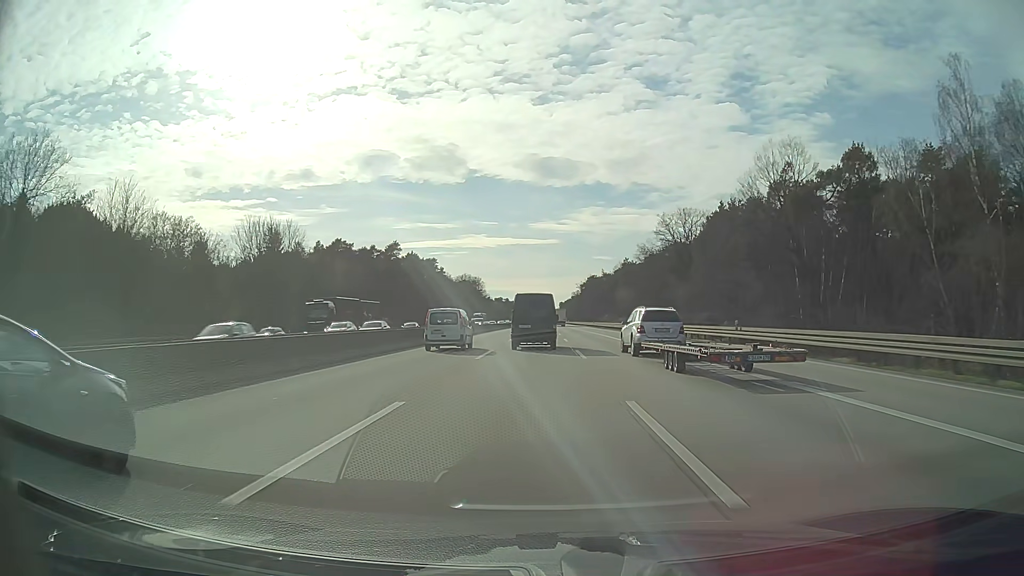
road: motorway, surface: asphalt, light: Day
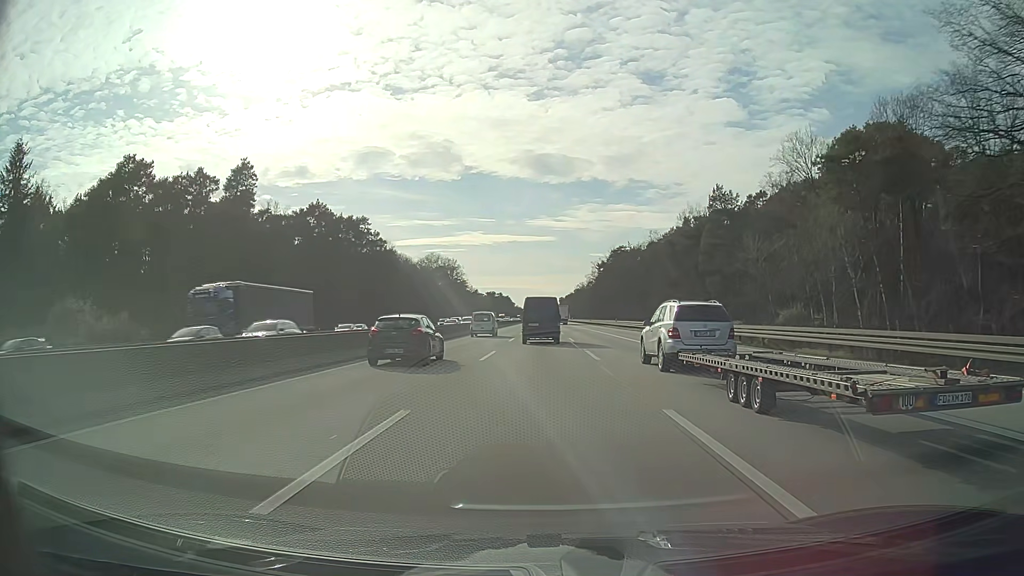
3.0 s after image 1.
(-0.1, +91.4) m; 0°
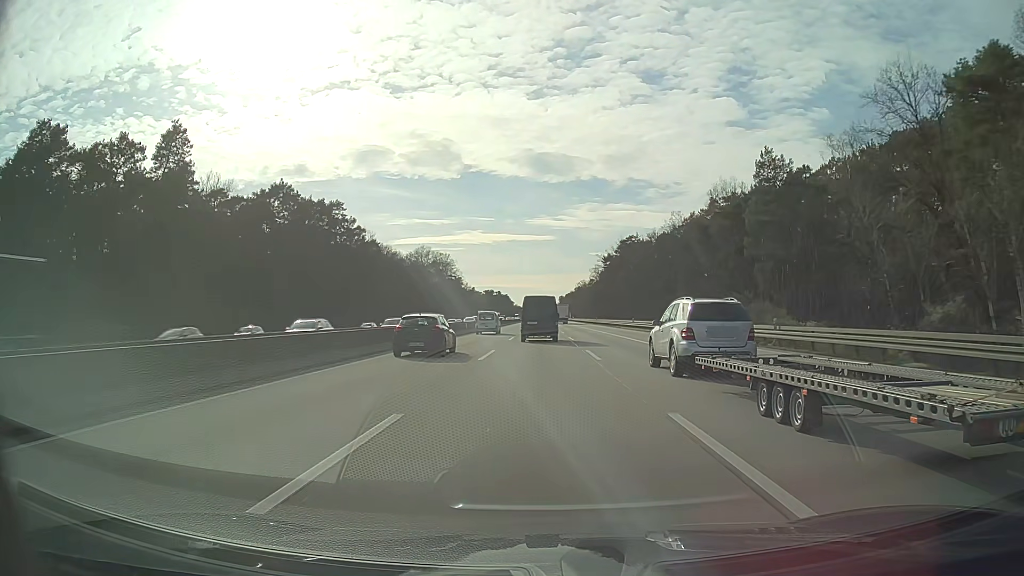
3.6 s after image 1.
(0.0, +18.5) m; 0°
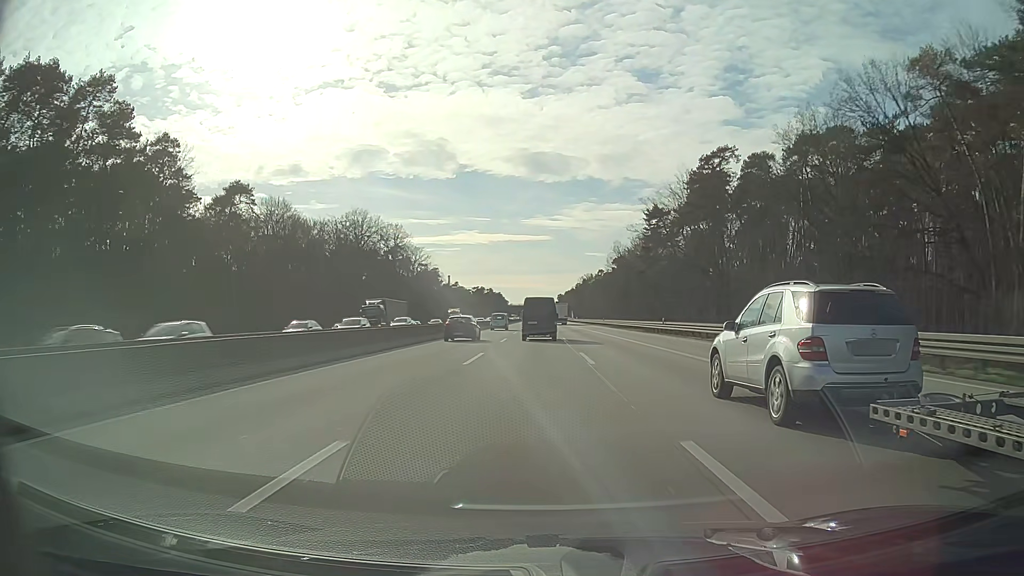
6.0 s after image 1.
(+0.2, +74.3) m; 0°
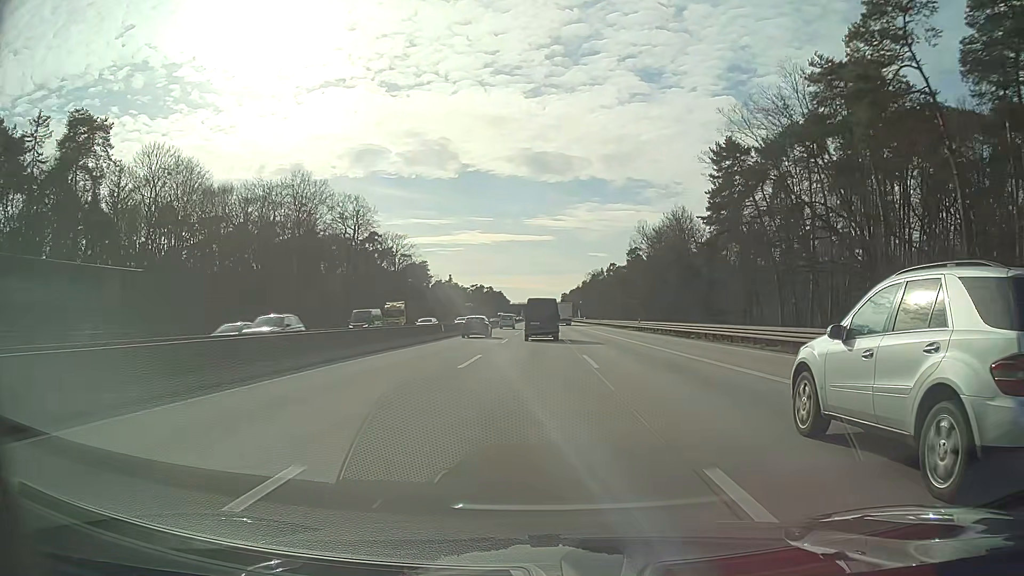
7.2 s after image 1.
(-0.1, +37.2) m; 0°
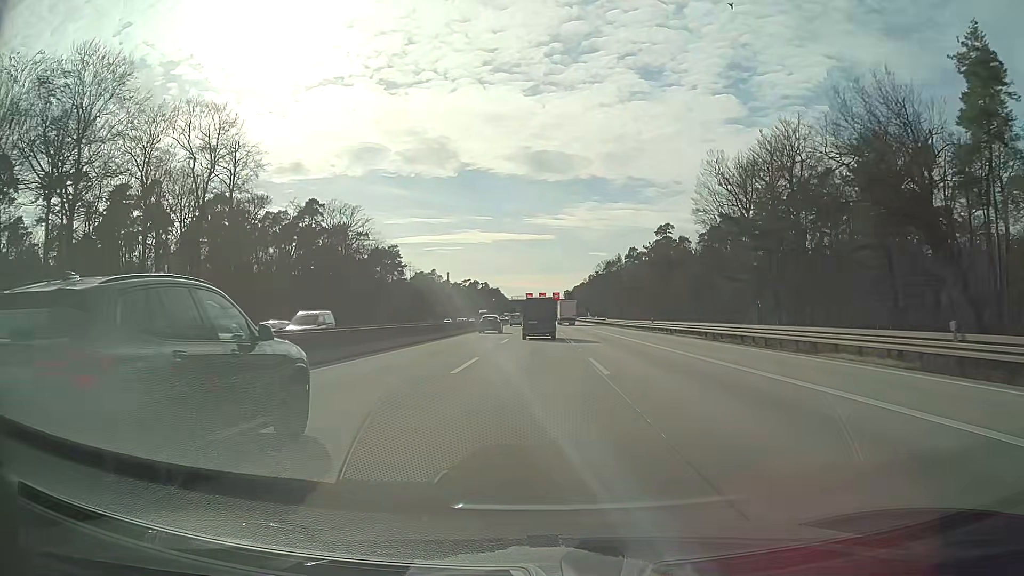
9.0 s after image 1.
(+0.1, +55.9) m; 0°
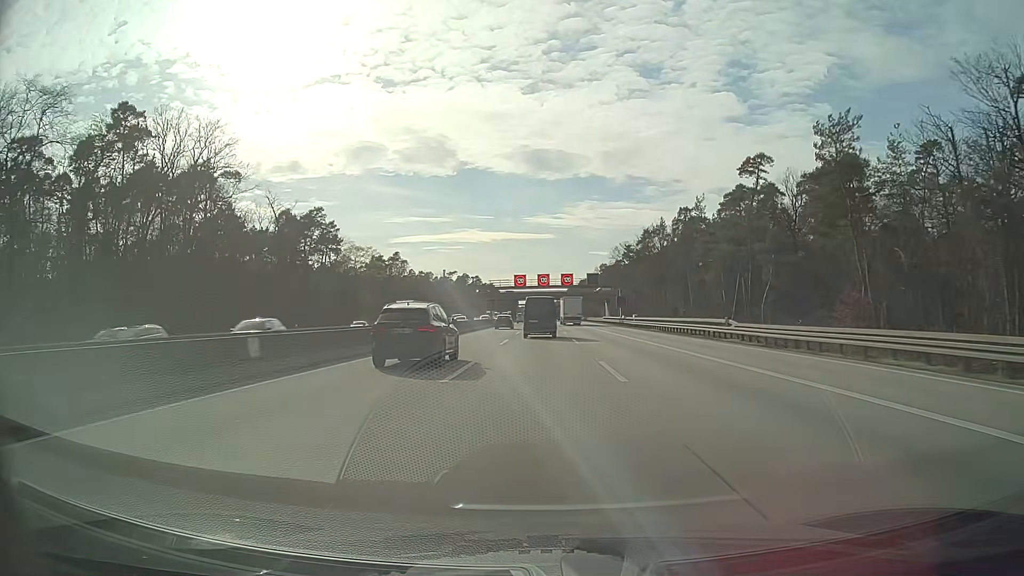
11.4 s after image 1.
(-0.3, +74.3) m; 0°
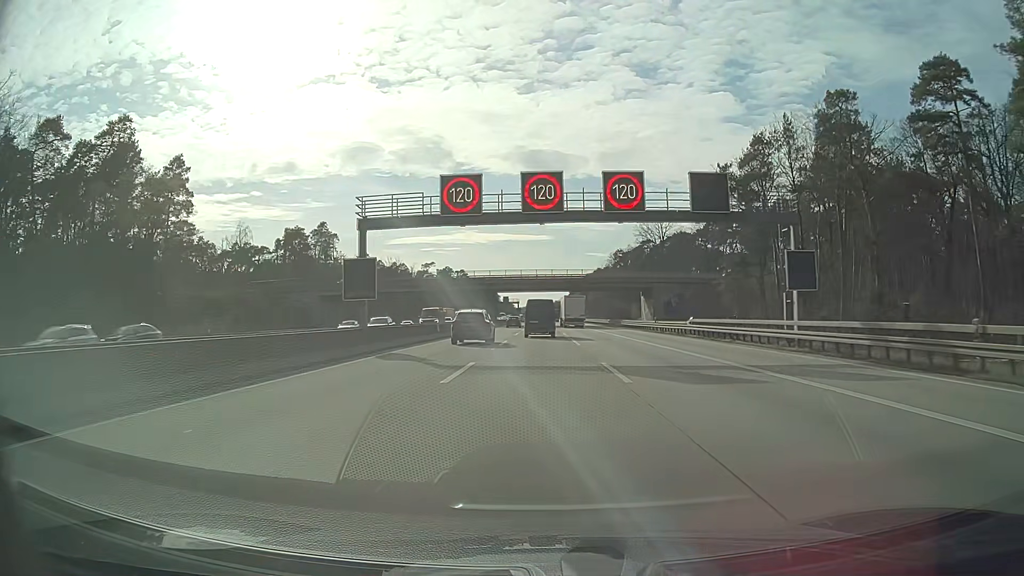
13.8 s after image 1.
(+0.2, +71.9) m; 0°
(0, +10) (0, +20) (0, +30) (0, +40) (0, +50) (0, +60) (0, +70) (0, +80) (0, +90) (0, +100) m
